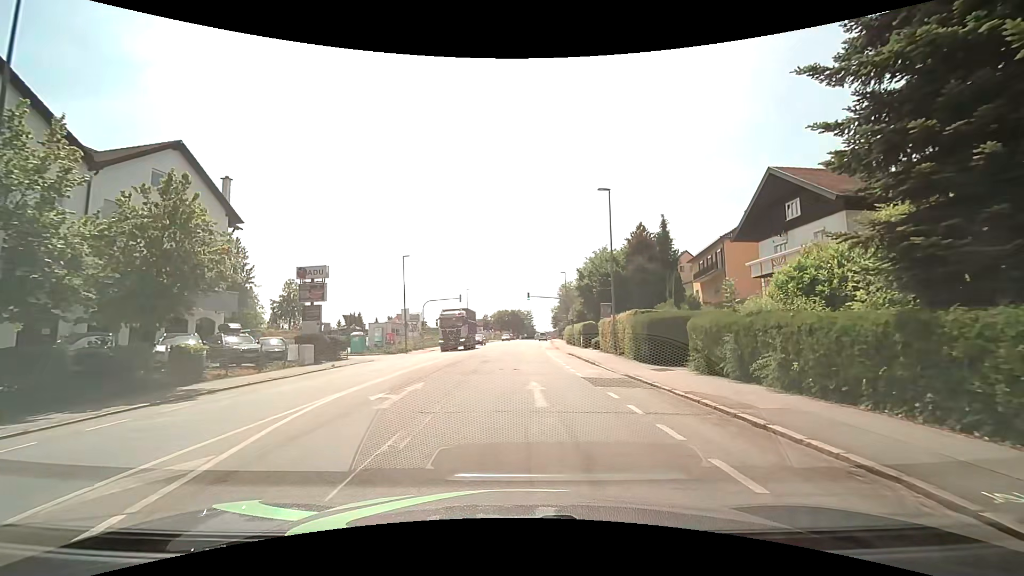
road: tertiary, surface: asphalt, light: Day
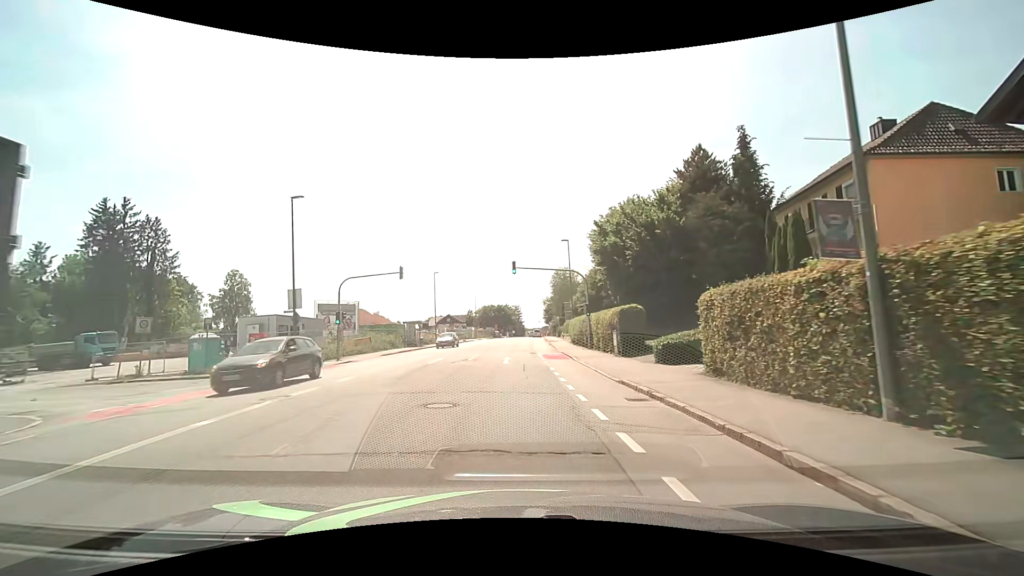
(+0.6, +23.3) m; +2°
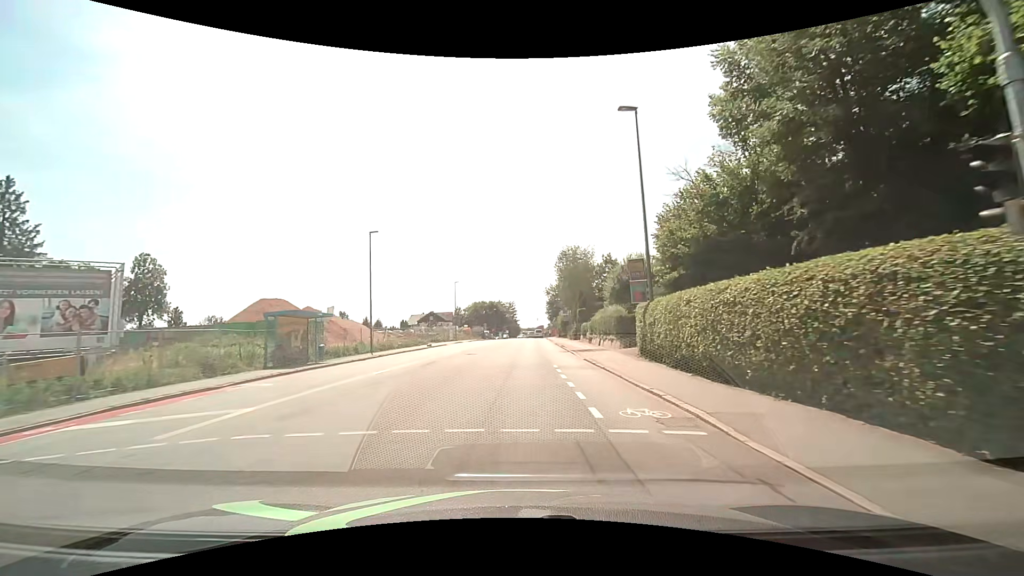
(-0.3, +29.9) m; 0°
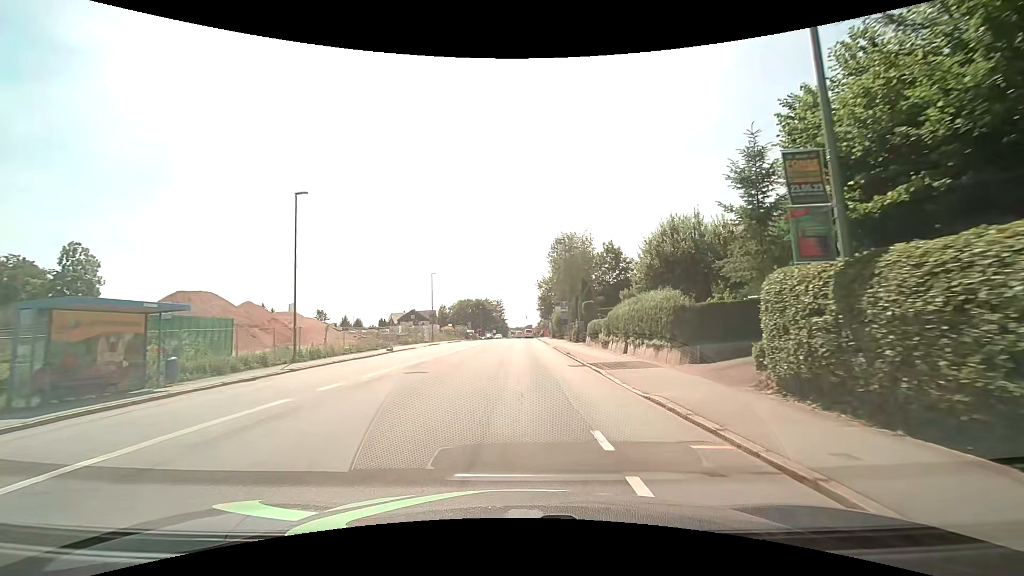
(0.0, +12.1) m; +1°
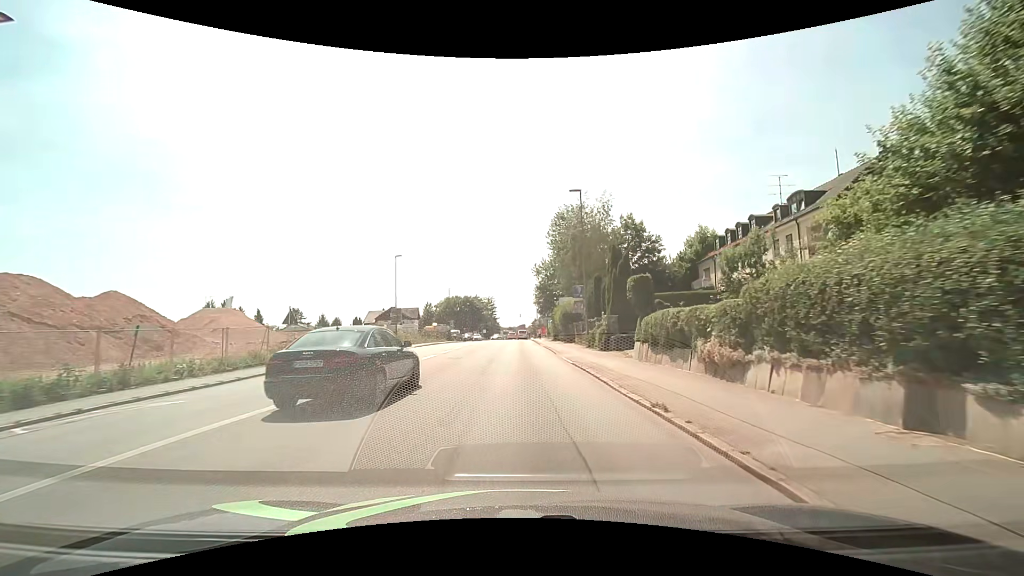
(+0.1, +17.8) m; +1°
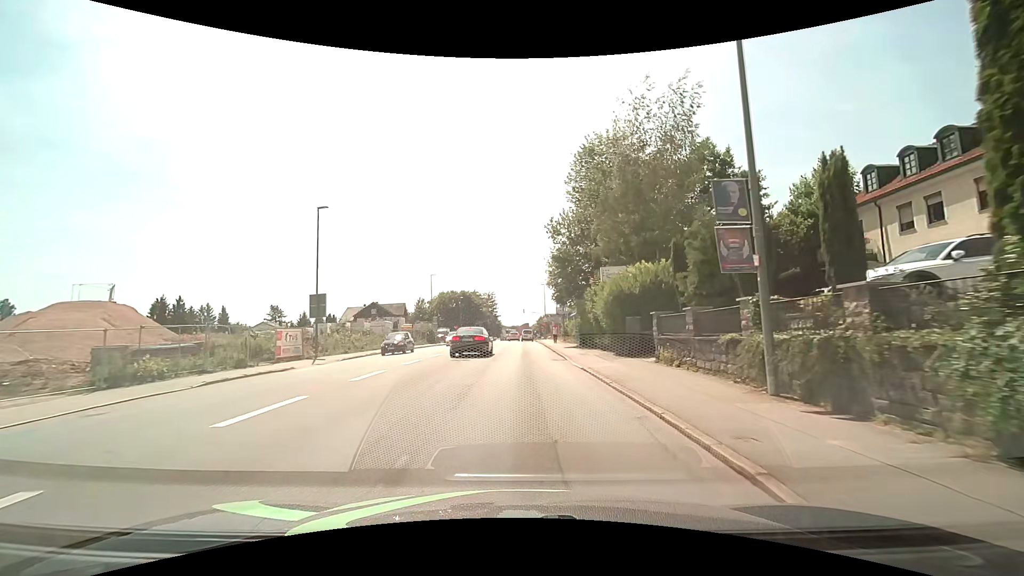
(-0.1, +22.7) m; -1°
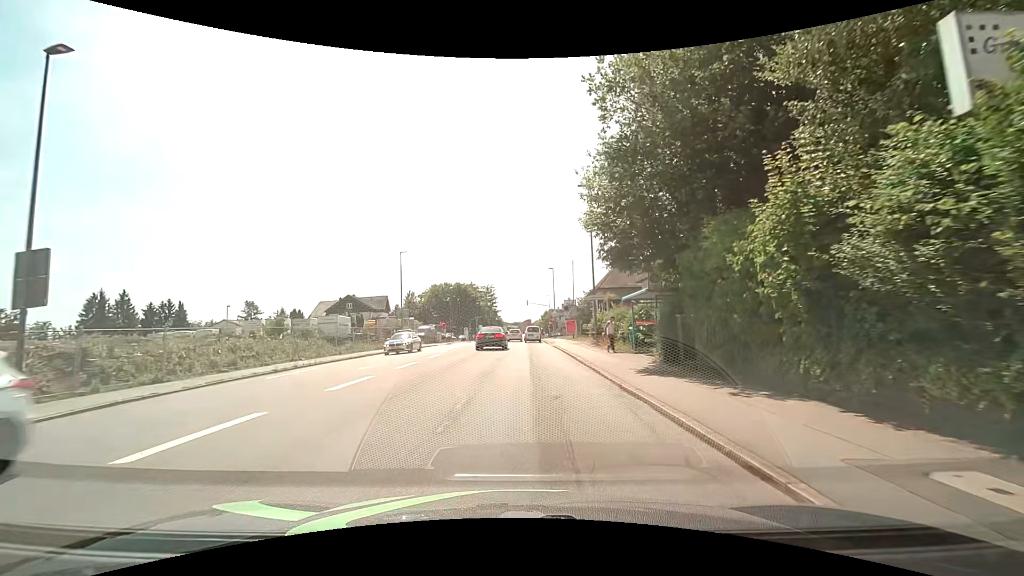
(0.0, +19.9) m; 0°
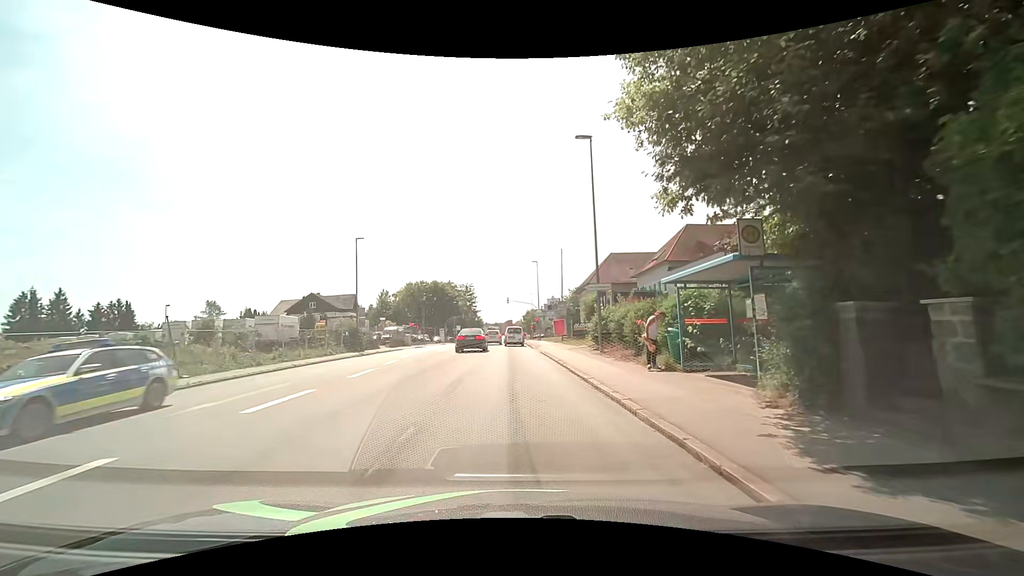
(+0.2, +8.4) m; +2°
(0, +10) (0, +20) (0, +30) (0, +40) (0, +50) (-1, +60) (-1, +70) (-1, +80) (-1, +90) (-1, +100) m
